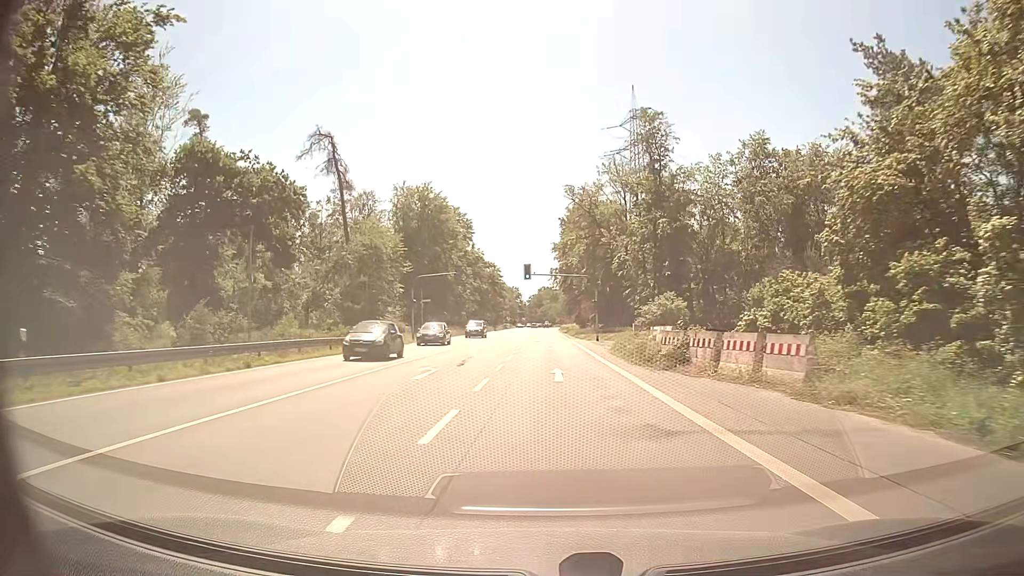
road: primary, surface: asphalt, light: Day
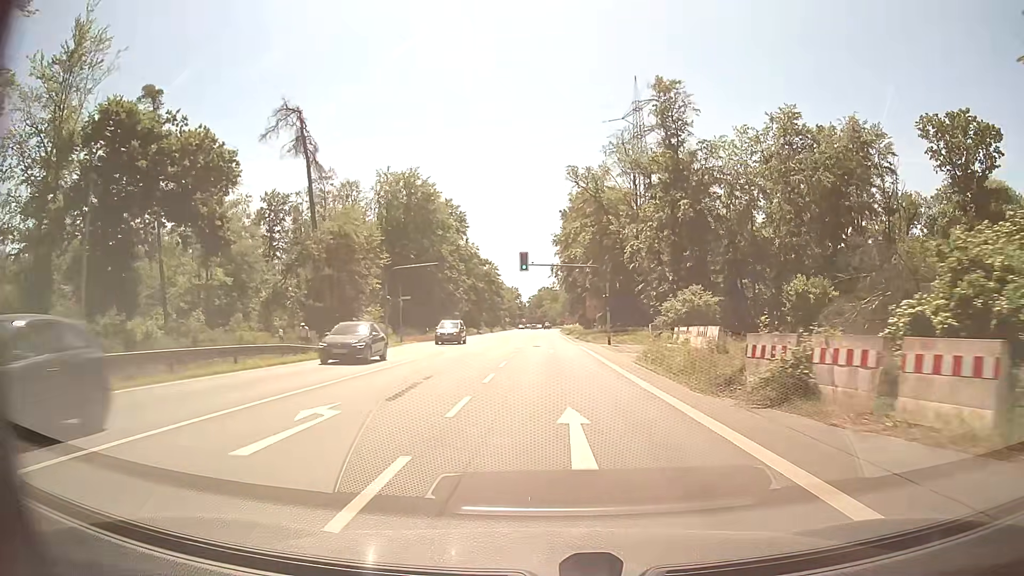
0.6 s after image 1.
(0.0, +9.9) m; 0°
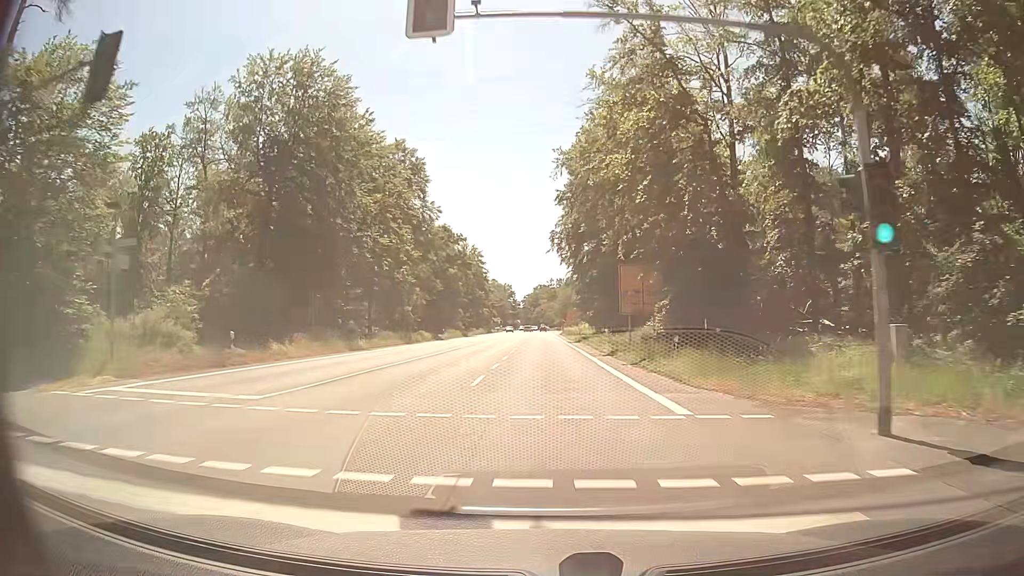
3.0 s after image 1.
(-0.1, +38.9) m; 0°
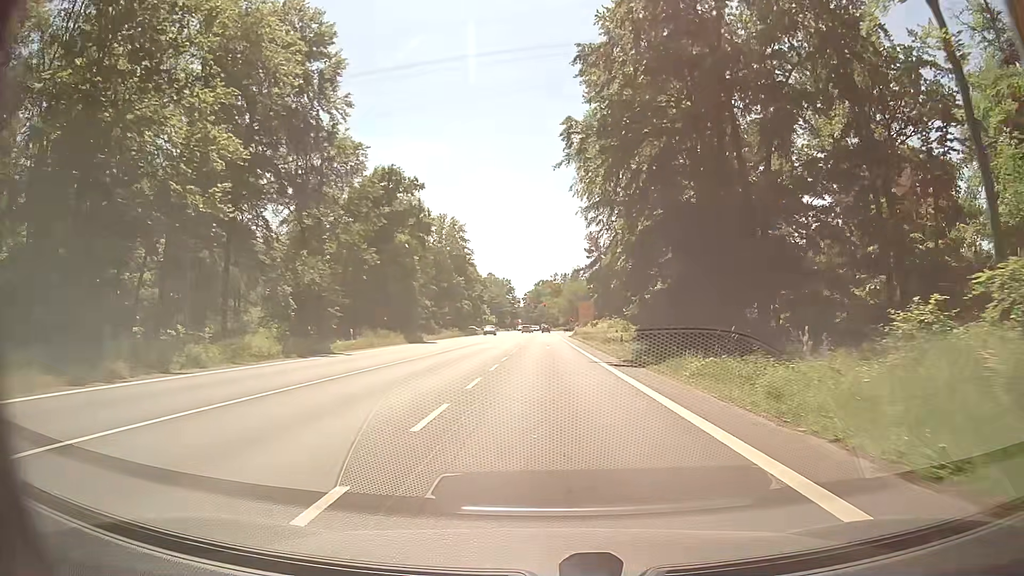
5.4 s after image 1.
(0.0, +37.5) m; 0°
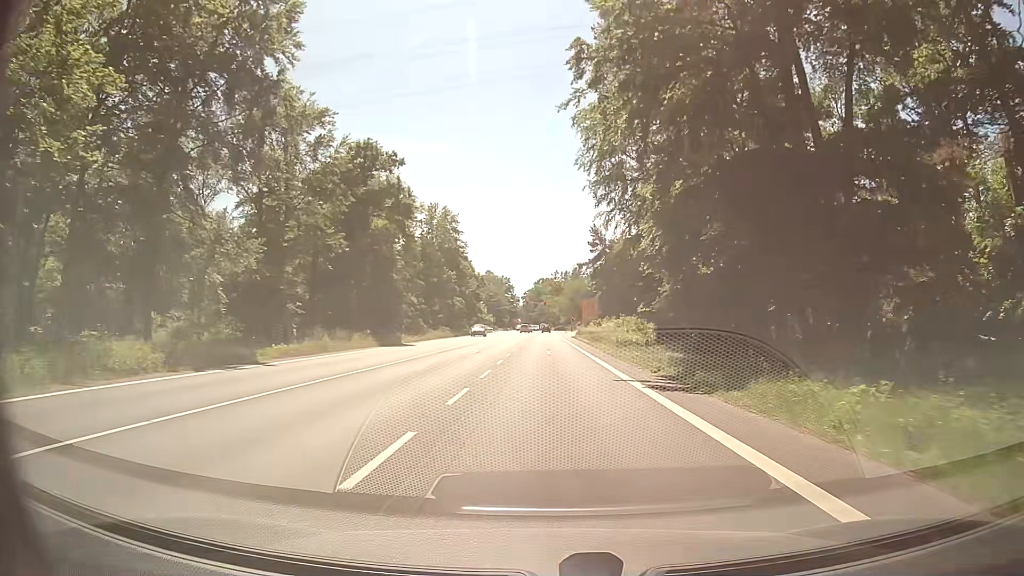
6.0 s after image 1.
(+0.1, +9.2) m; +1°
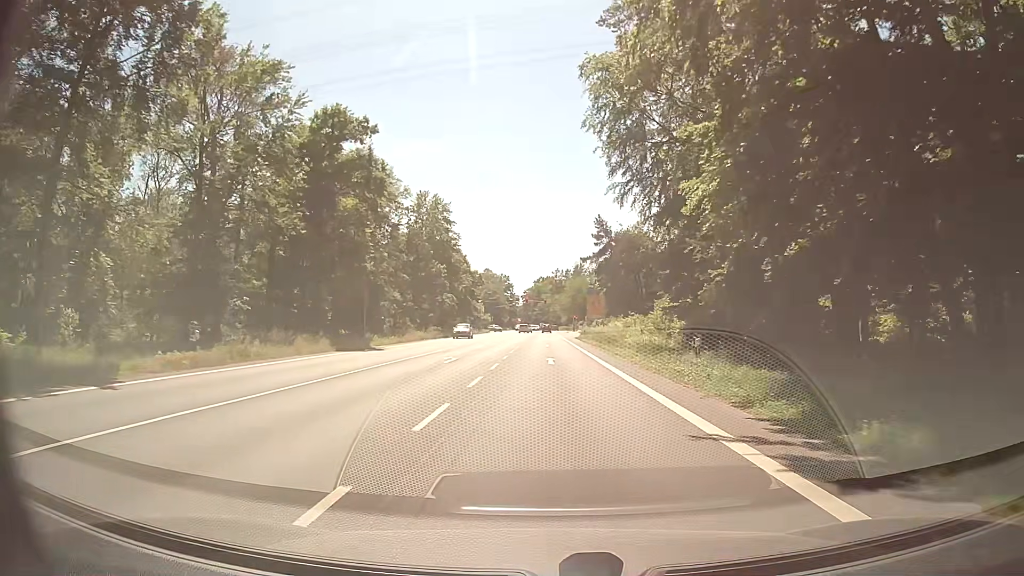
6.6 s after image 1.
(-0.1, +9.1) m; -1°
